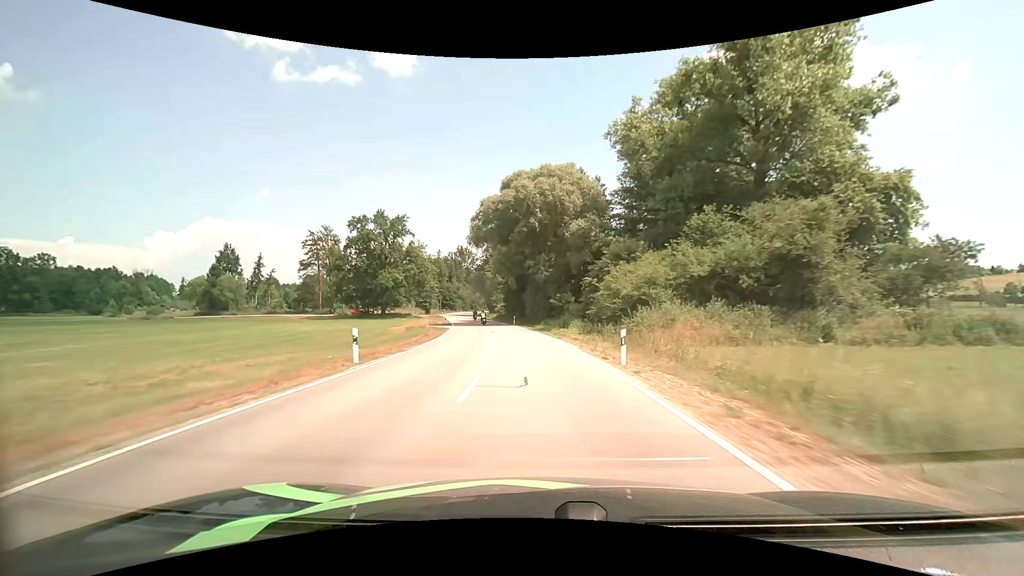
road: secondary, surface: asphalt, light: Day
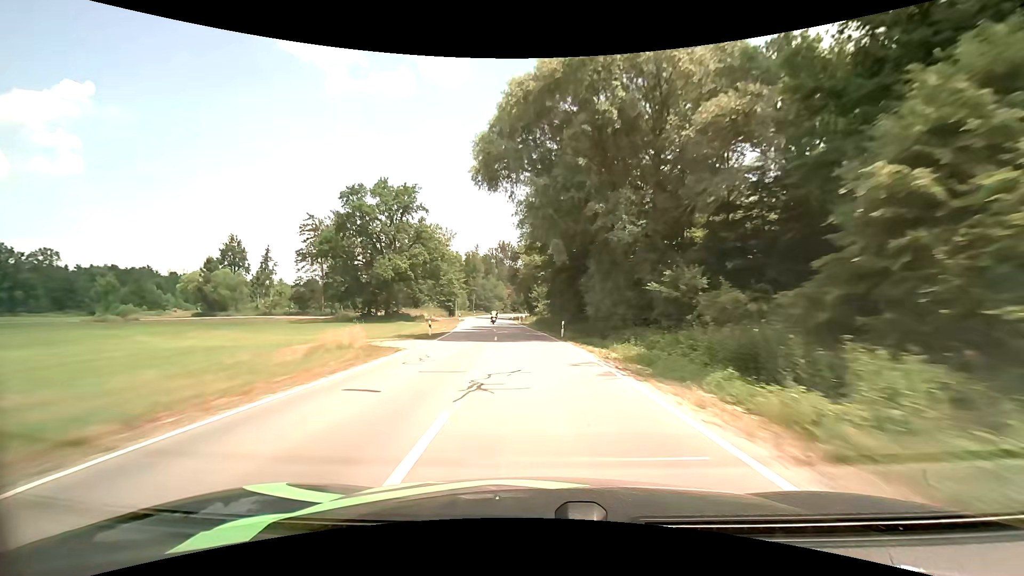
(-1.4, +28.1) m; -6°
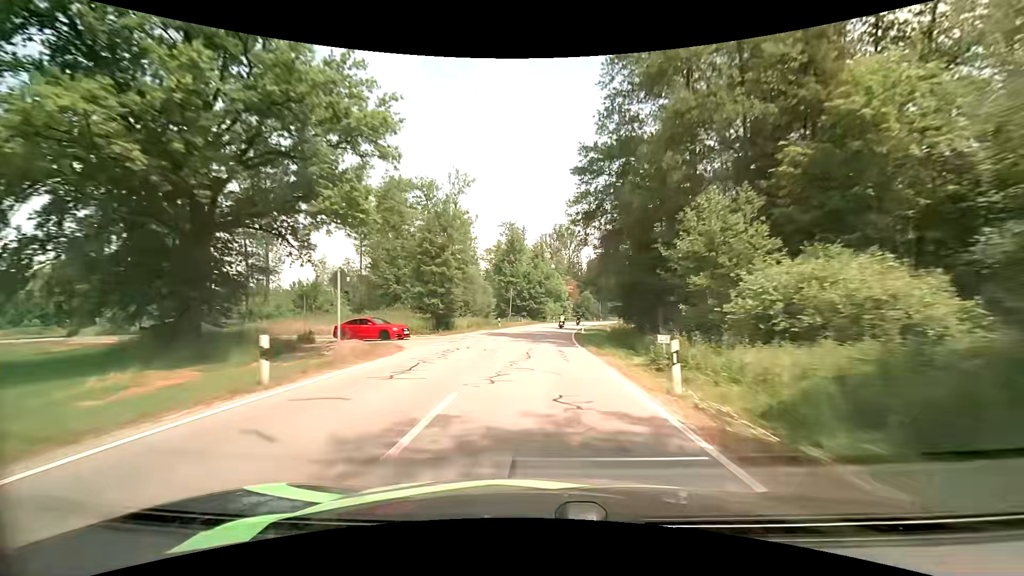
(-3.8, +55.7) m; -7°
(0, +10) (0, +20) (0, +30) (+1, +40) (+2, +50) (+3, +60) (+5, +70) (+7, +80) (+9, +89) (+12, +99) m
